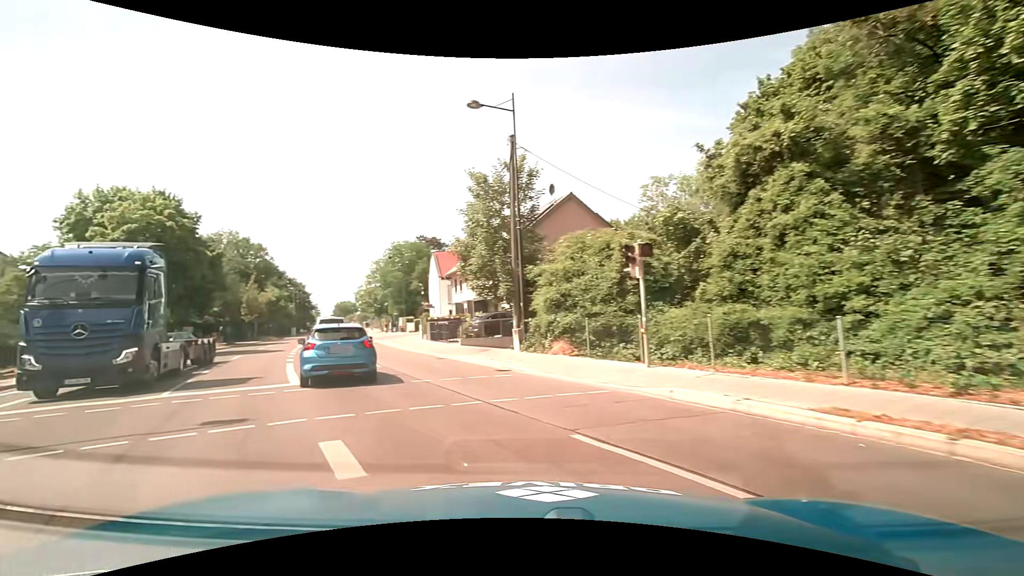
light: Day
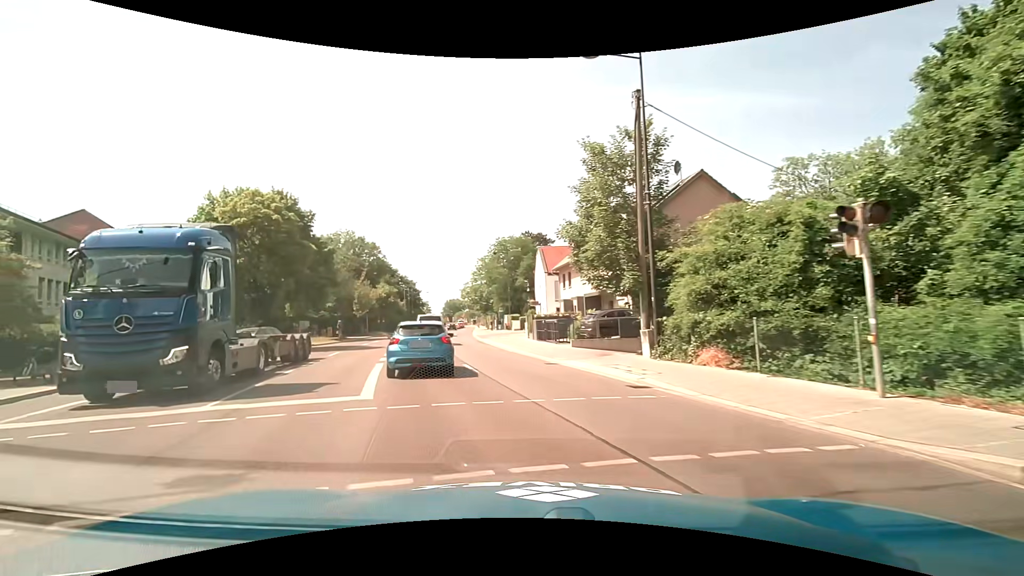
(-0.5, +3.9) m; -12°
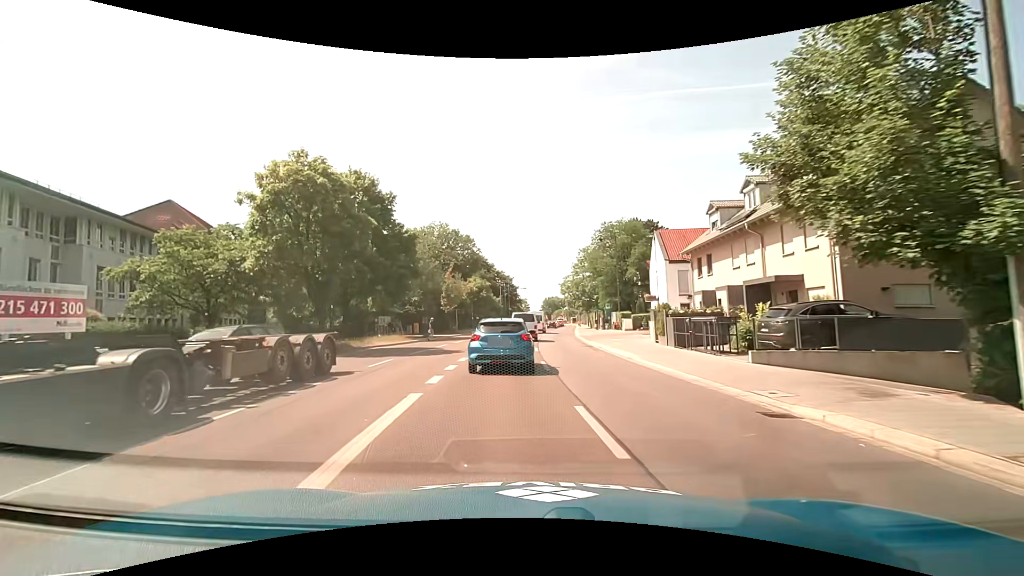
(-1.0, +9.1) m; -11°
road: secondary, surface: asphalt
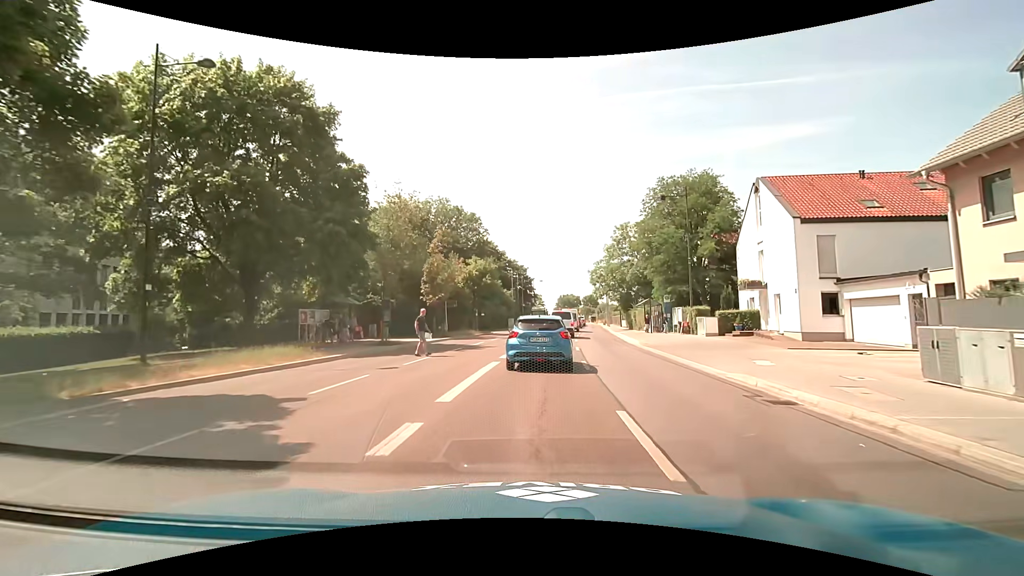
(-0.9, +18.6) m; -2°
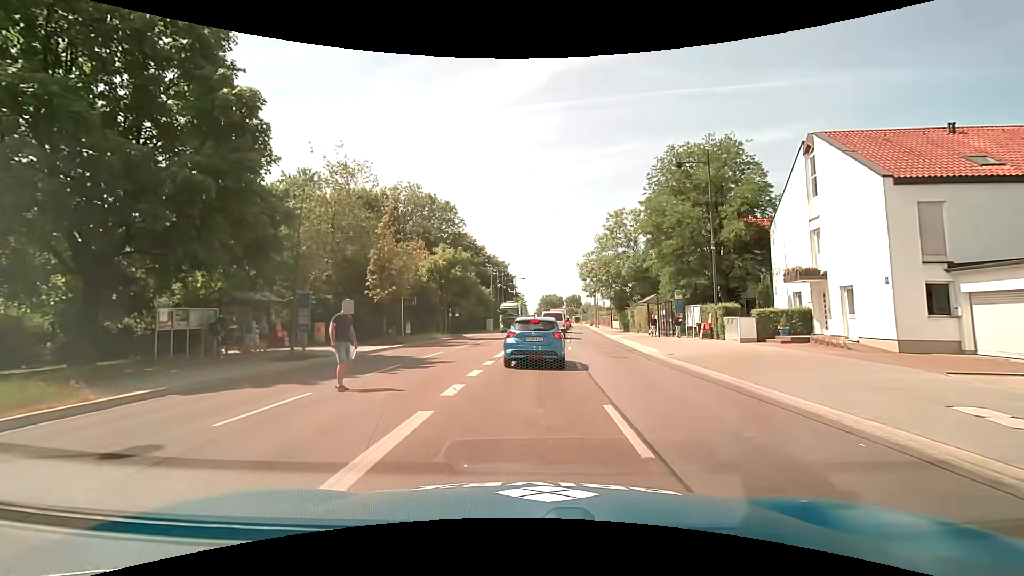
(+0.2, +8.4) m; +2°
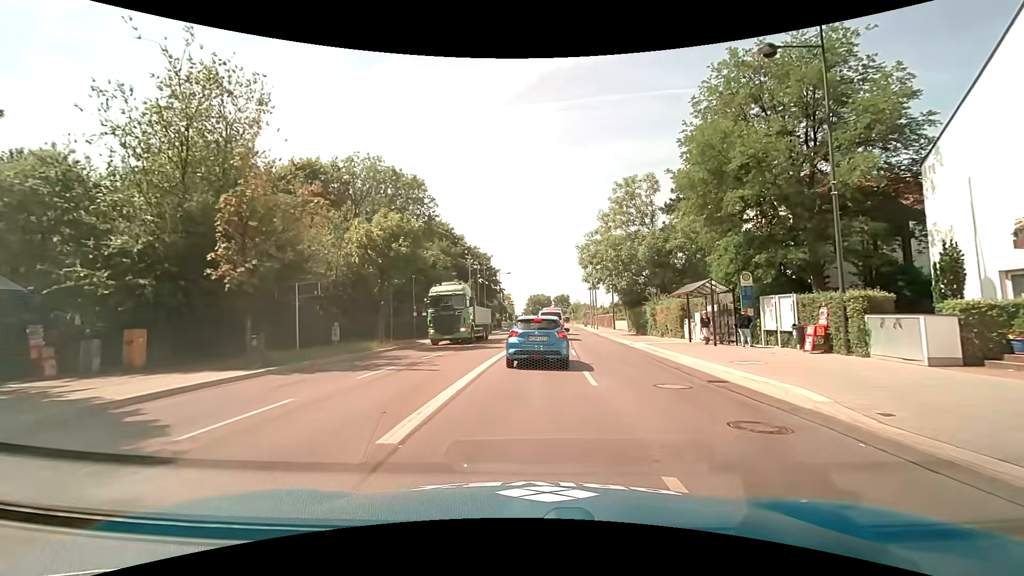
(+0.2, +12.7) m; +1°
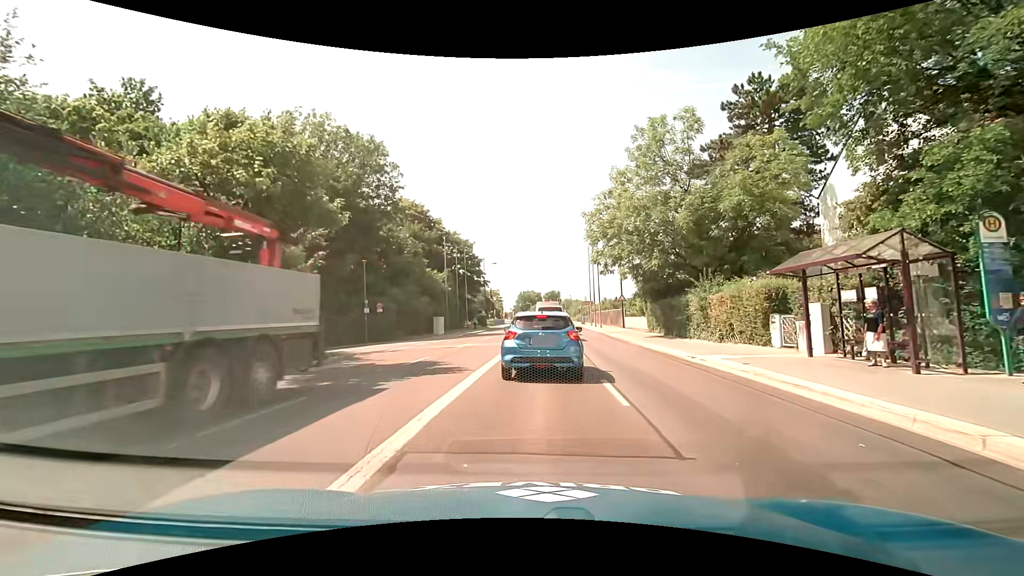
(+0.1, +11.6) m; +1°
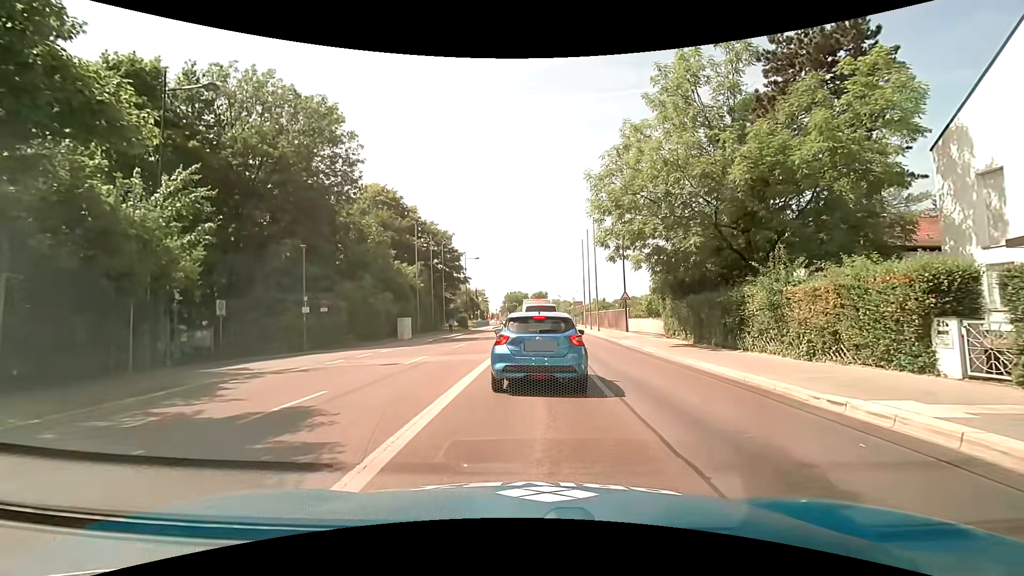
(+0.1, +7.7) m; +2°
